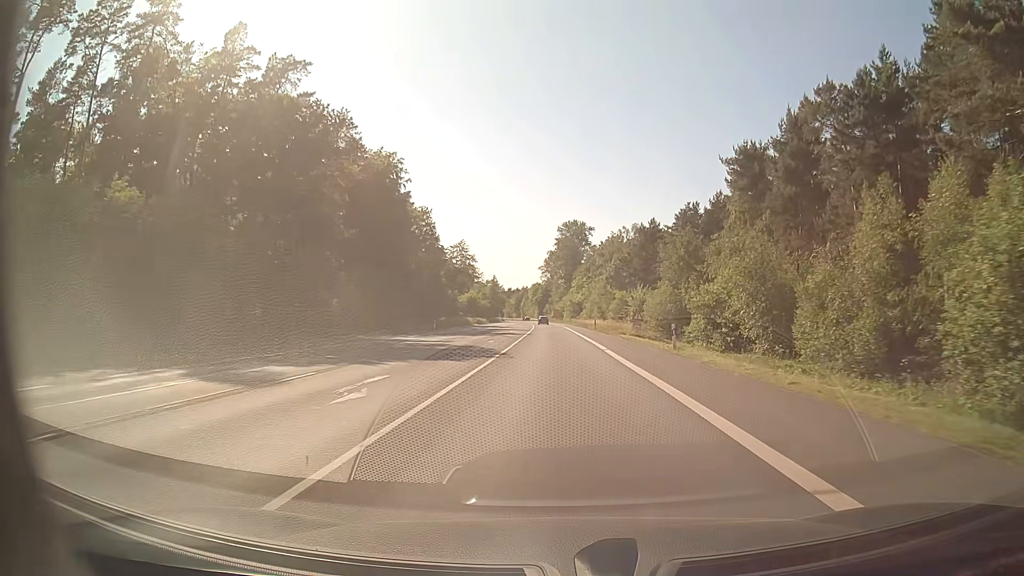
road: secondary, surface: asphalt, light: Day
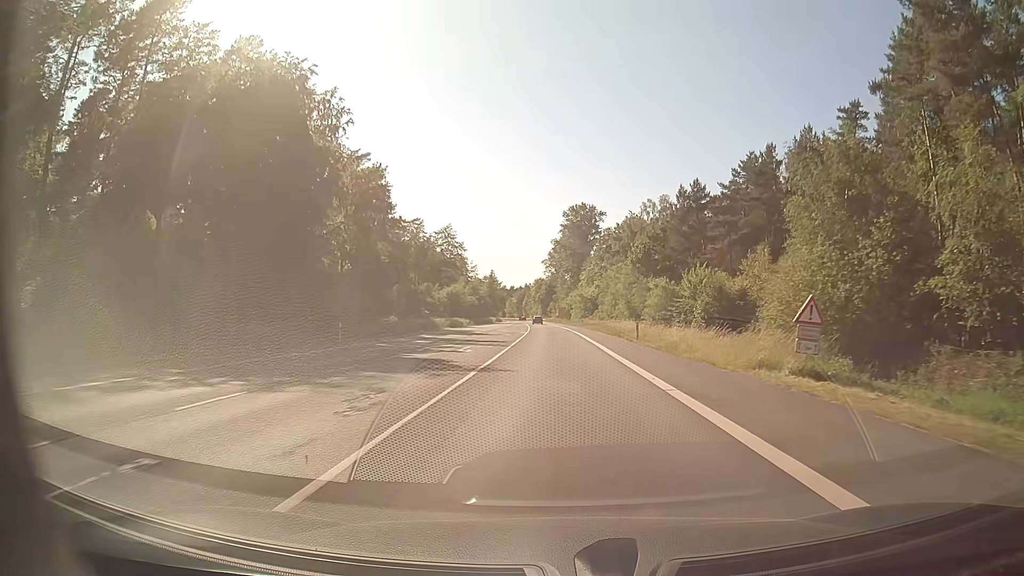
(-0.4, +33.3) m; -1°
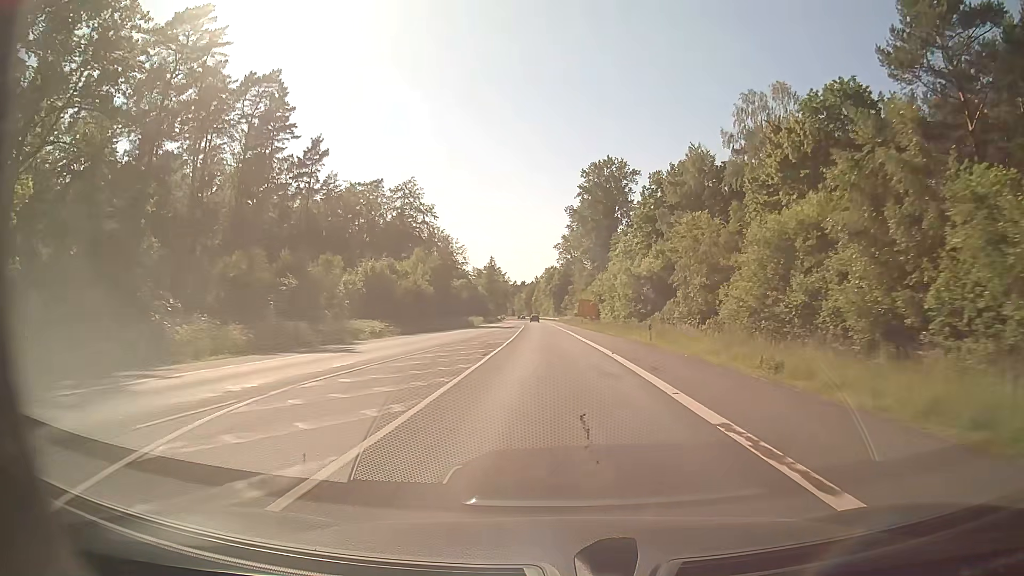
(-0.4, +55.4) m; -2°
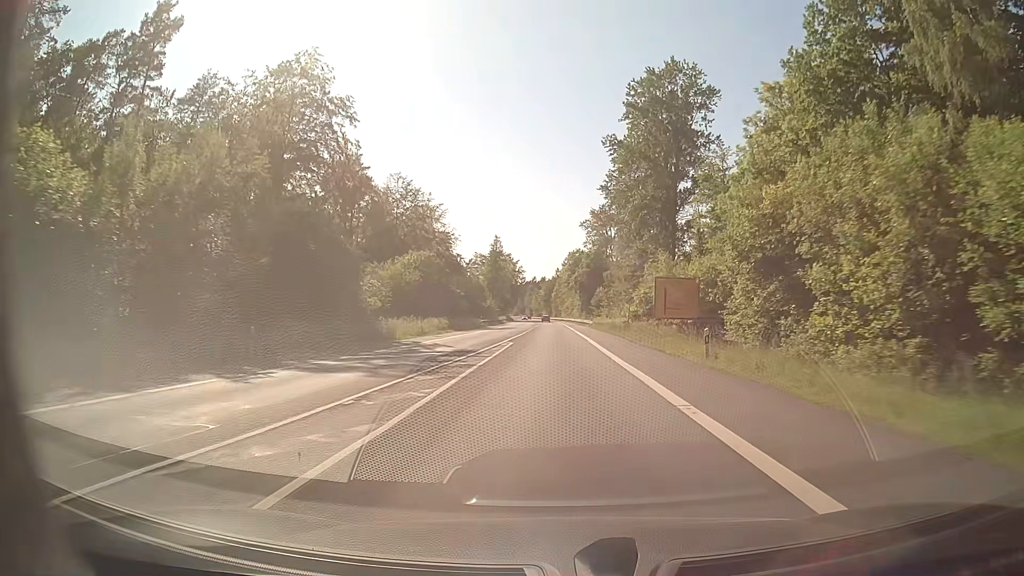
(-0.8, +55.6) m; -2°
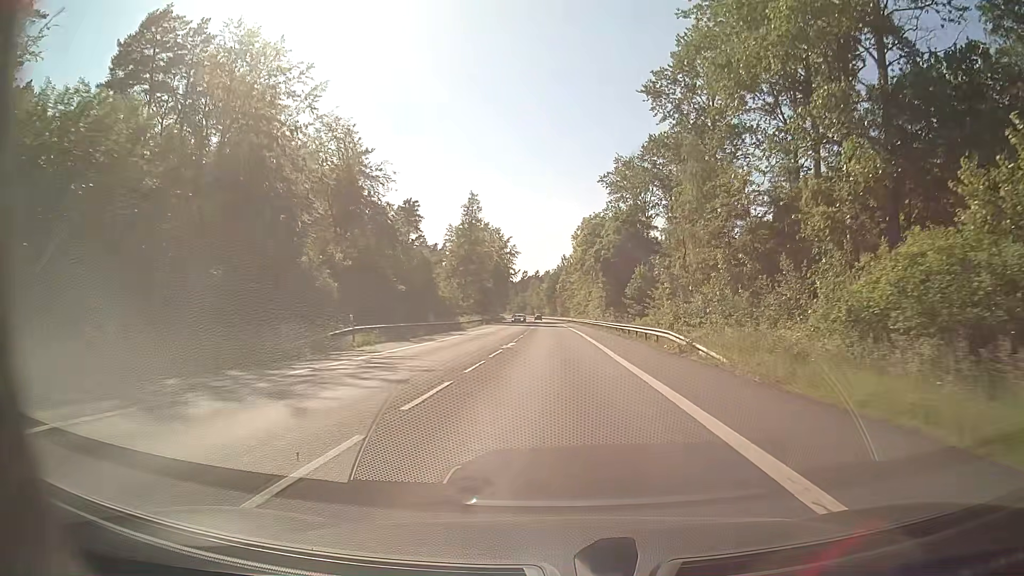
(-0.2, +55.8) m; 0°
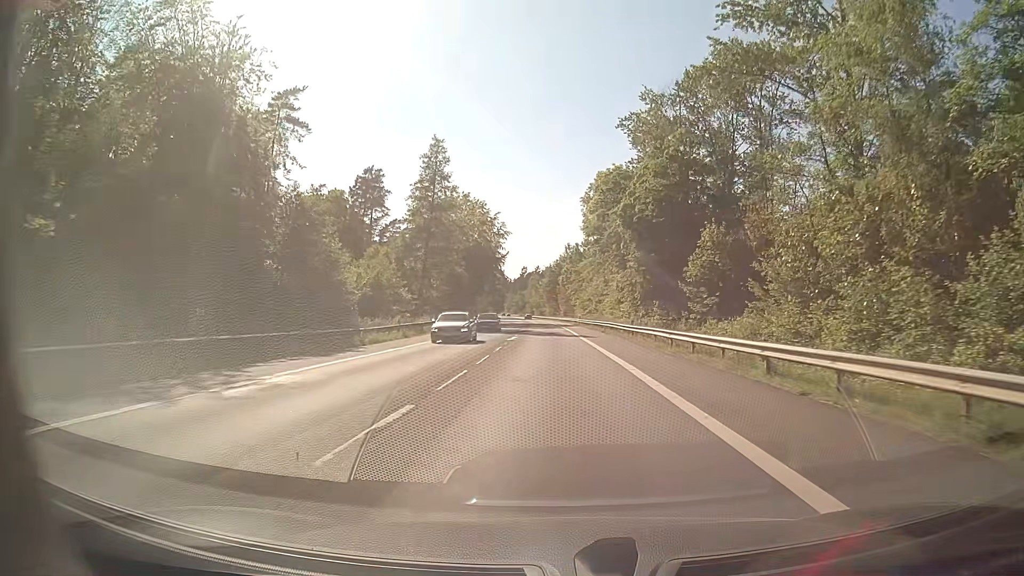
(0.0, +33.5) m; 0°
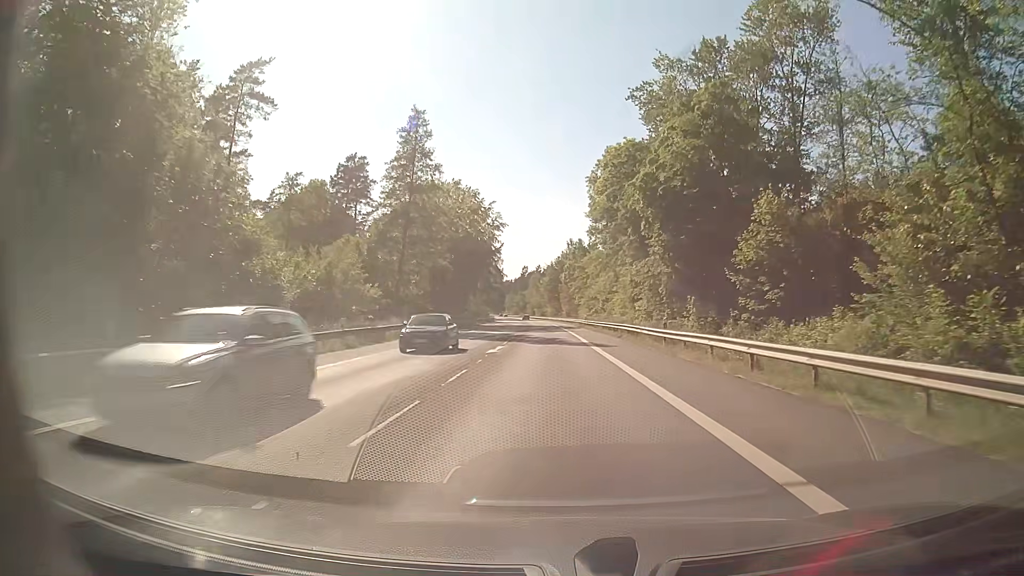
(0.0, +11.2) m; 0°
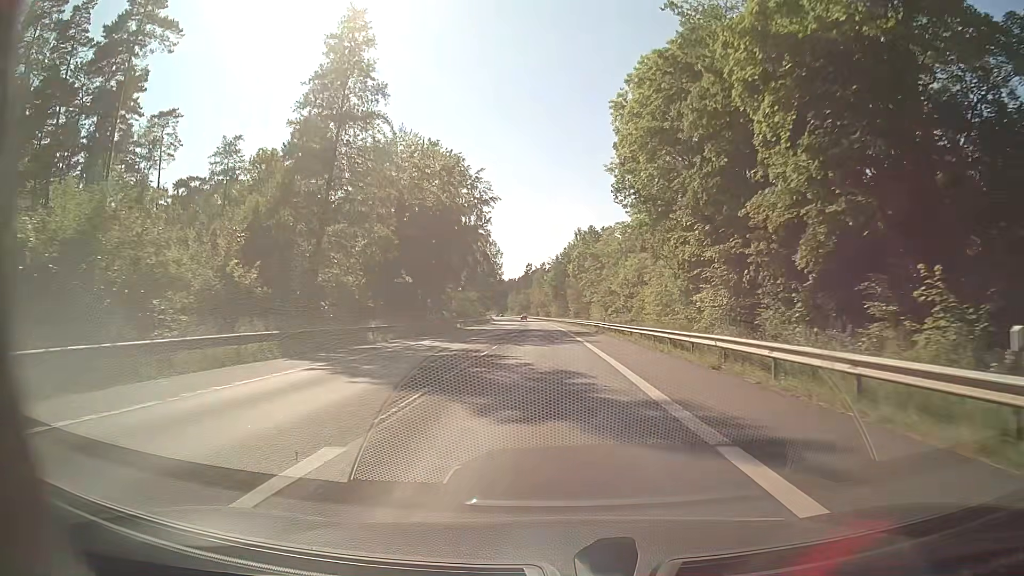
(-0.1, +22.3) m; -1°
(0, +10) (0, +20) (0, +30) (0, +40) (-1, +50) (-1, +60) (-1, +70) (-2, +80) (-2, +90) (-2, +100) m
